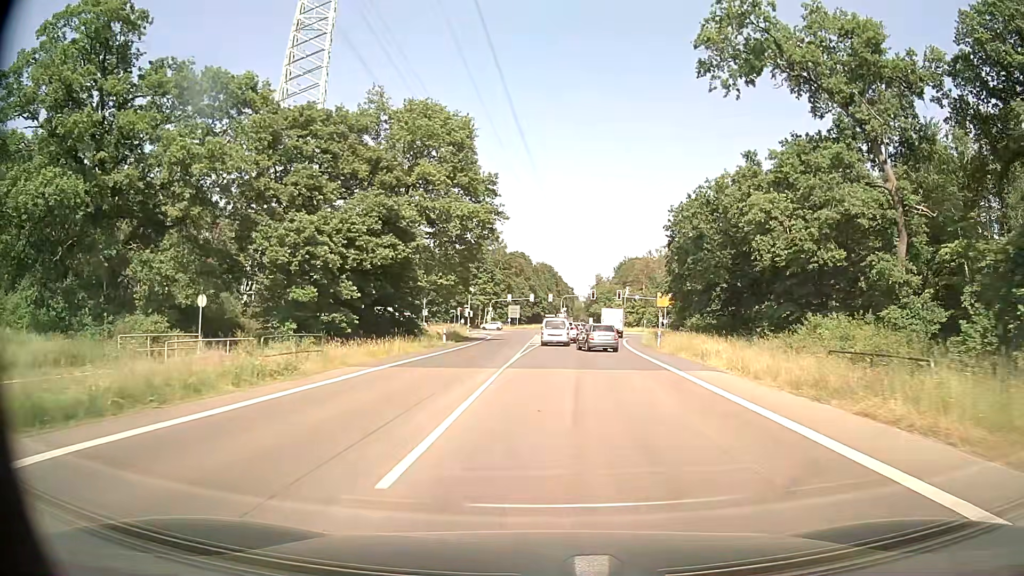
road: secondary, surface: asphalt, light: Day
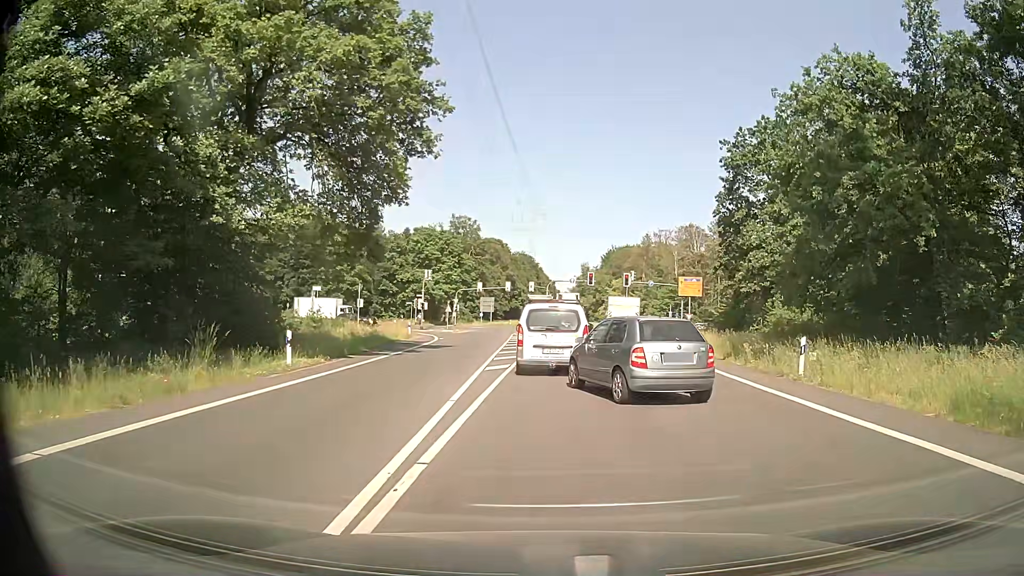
(0.0, +25.2) m; +1°
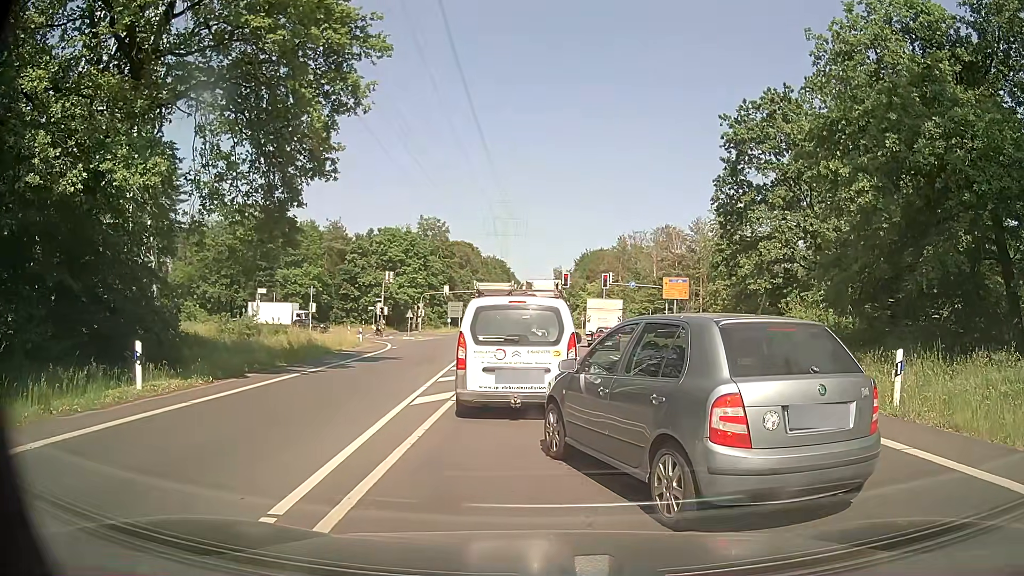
(+0.3, +6.2) m; +5°
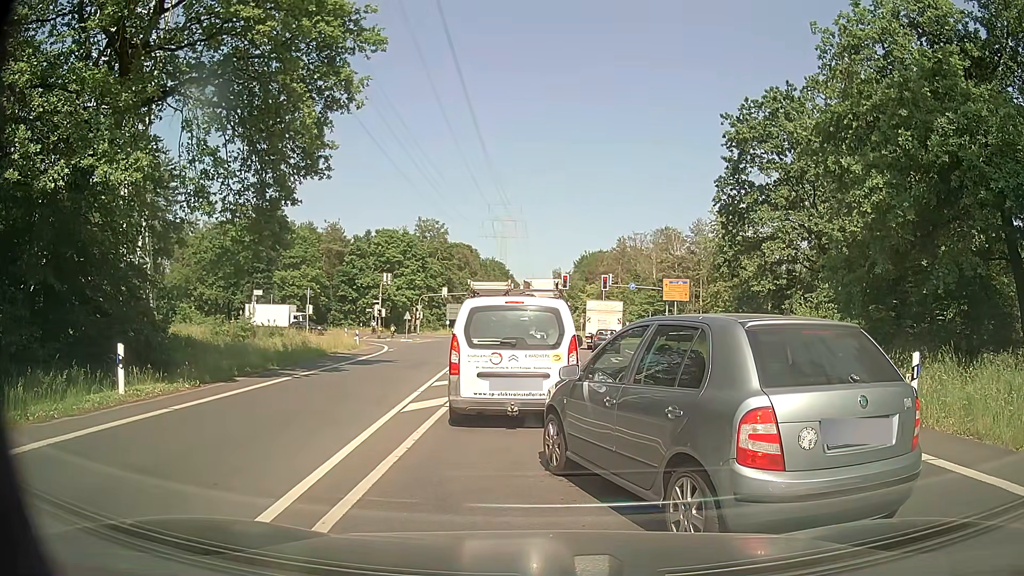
(0.0, +0.7) m; 0°
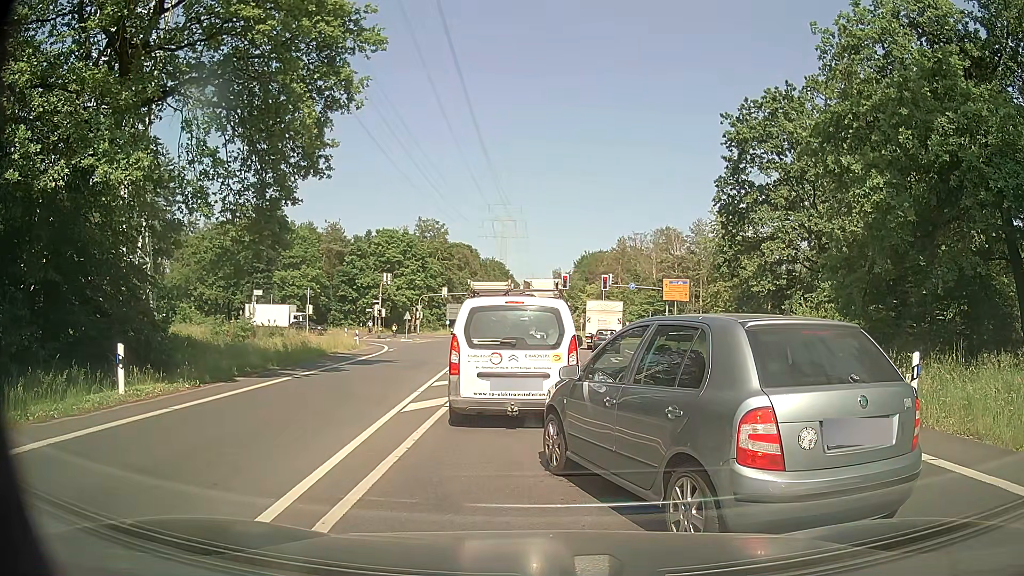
(0.0, 0.0) m; 0°
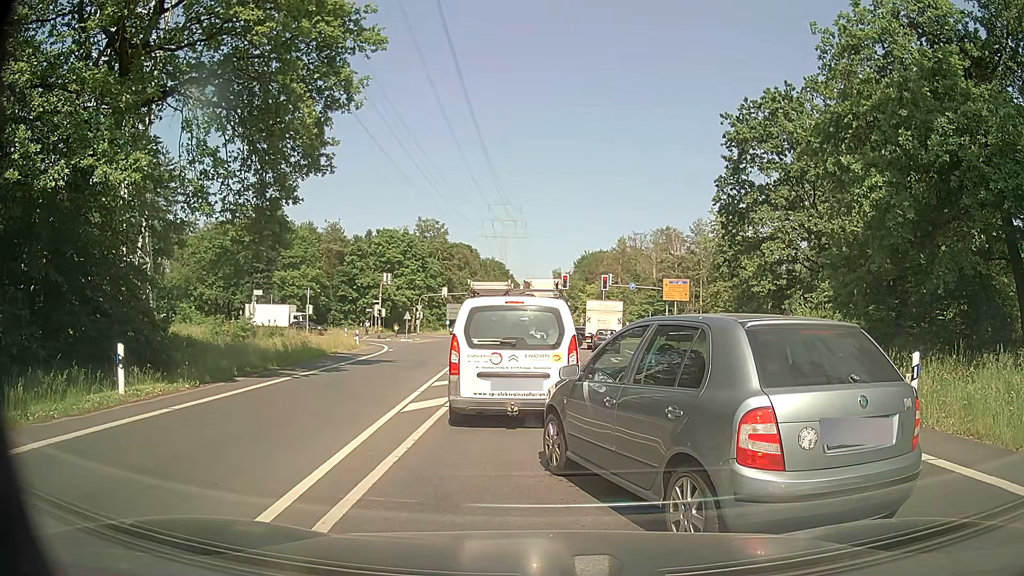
(0.0, 0.0) m; 0°
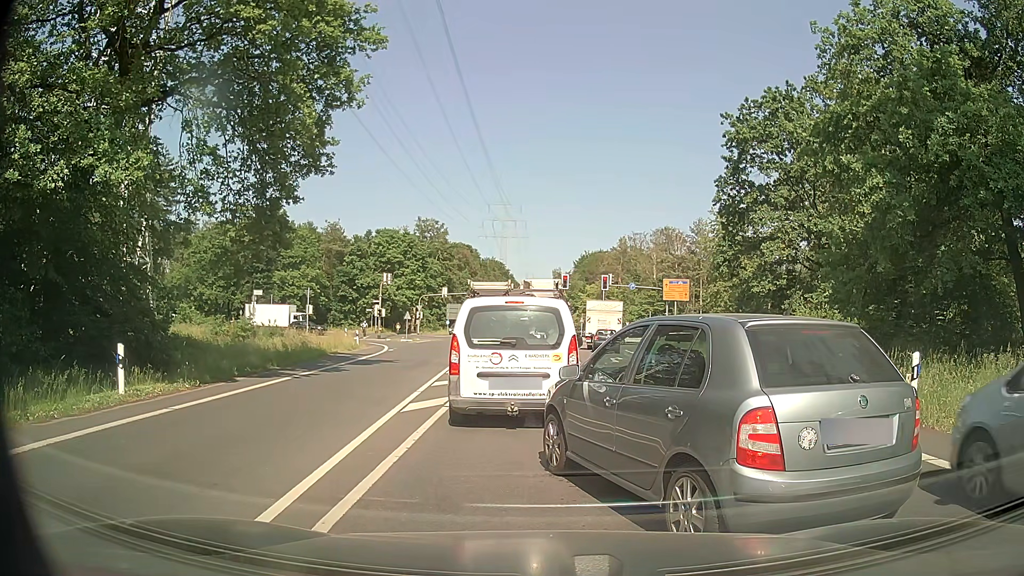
(0.0, 0.0) m; 0°
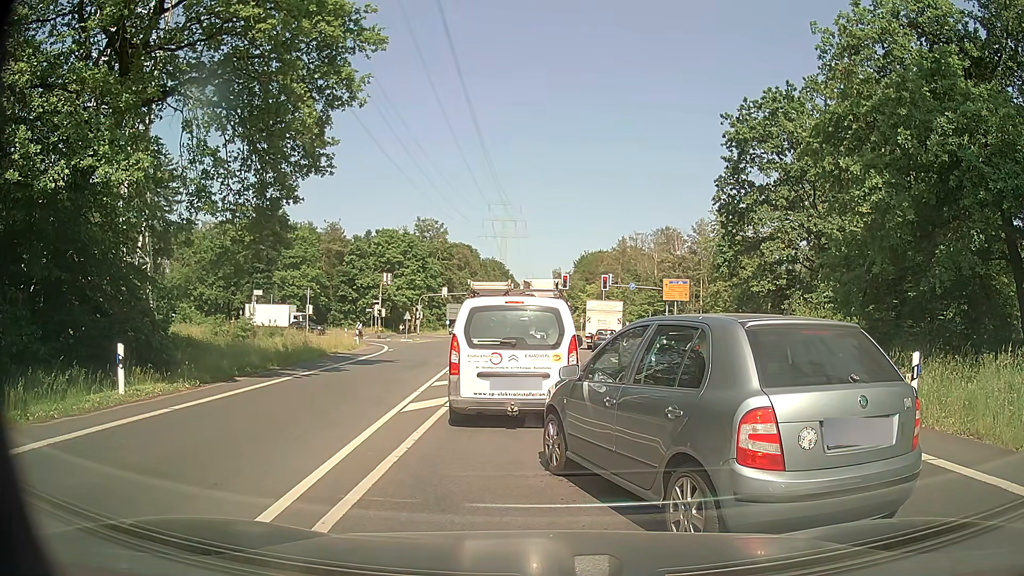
(0.0, 0.0) m; 0°
(0, +10) (-1, +20) (-1, +30) (-1, +40) (-1, +50) (-1, +60) (-1, +70) (-2, +80) (-2, +90) (-3, +100) m
